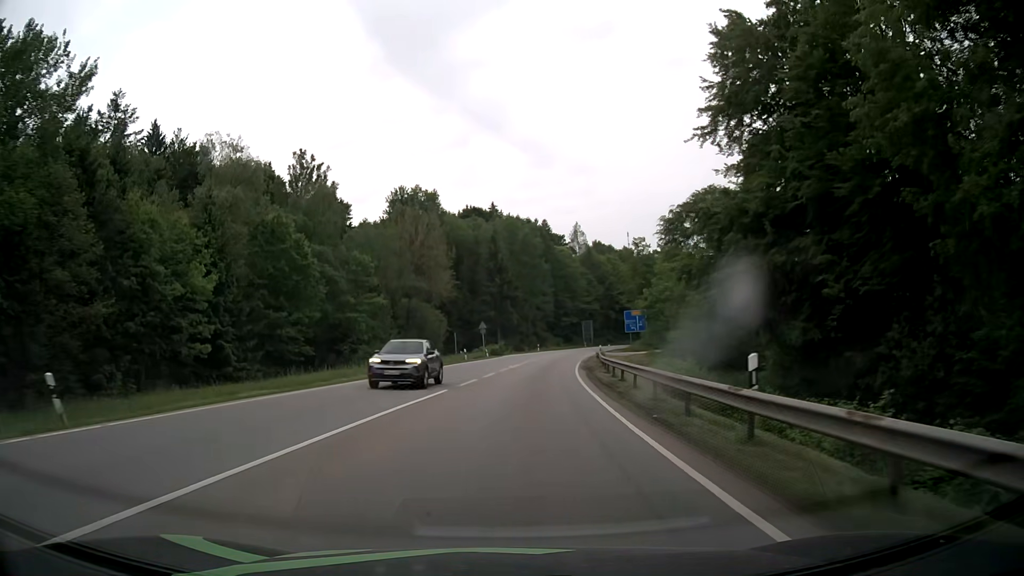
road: secondary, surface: asphalt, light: Day
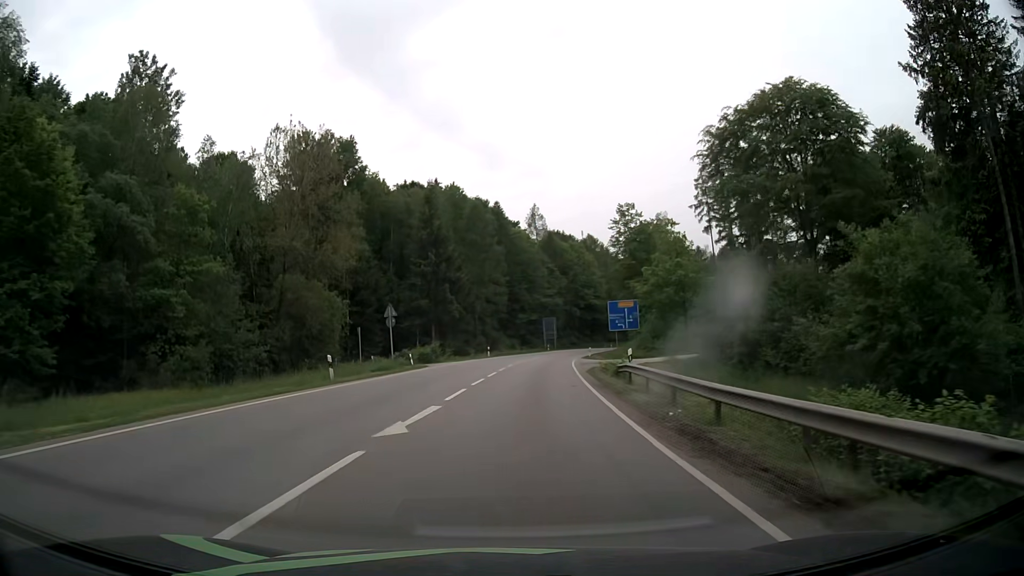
(+1.3, +30.0) m; +5°
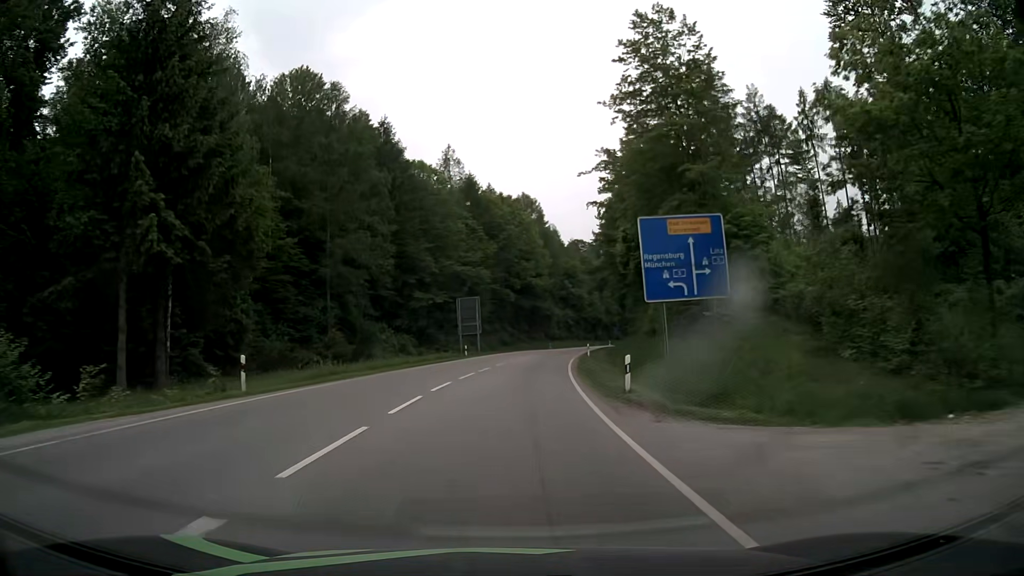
(+3.2, +51.6) m; +7°
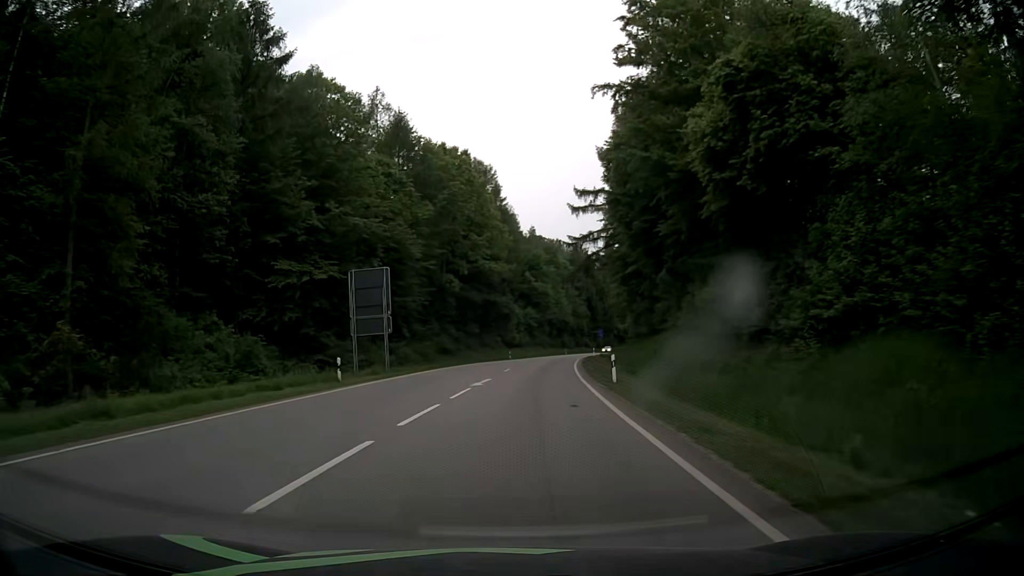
(+0.9, +31.2) m; +4°
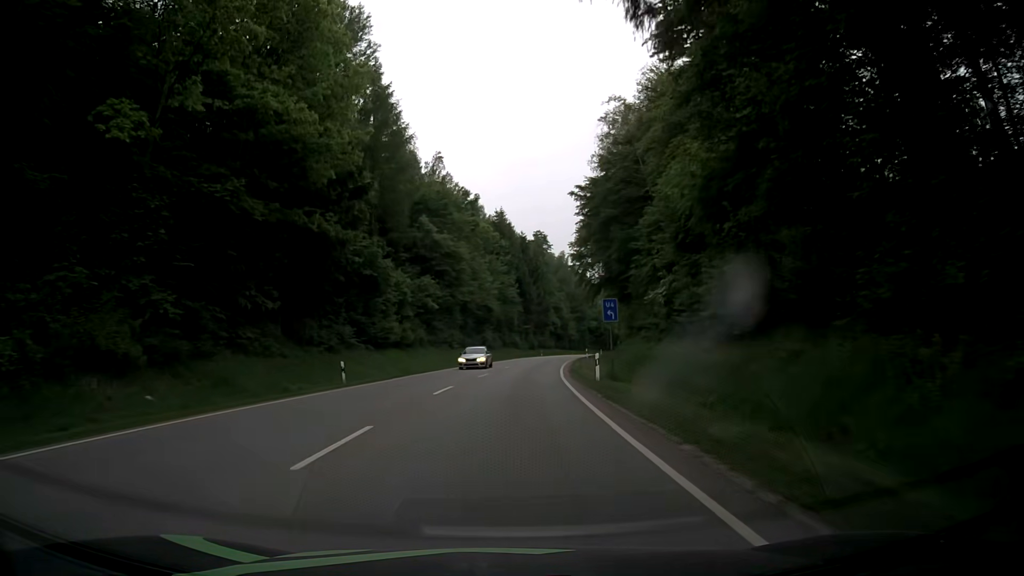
(+3.5, +53.0) m; +7°
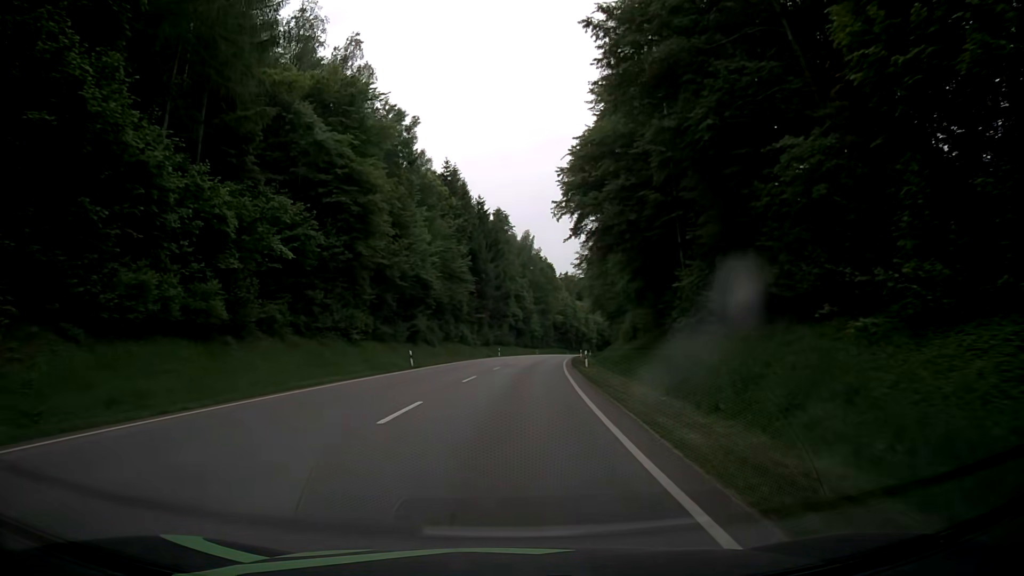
(+1.2, +32.0) m; +4°
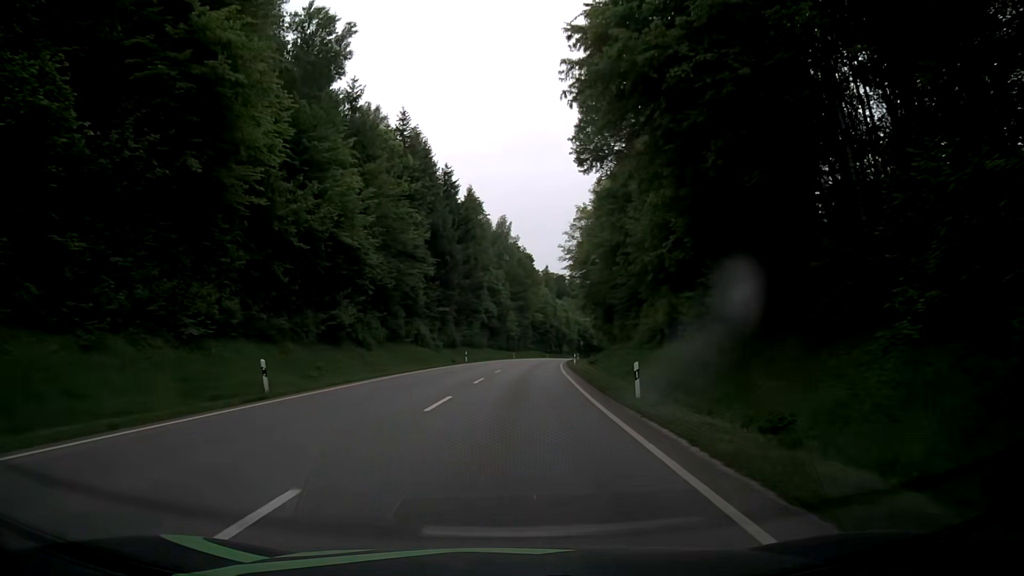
(+0.5, +21.4) m; +2°
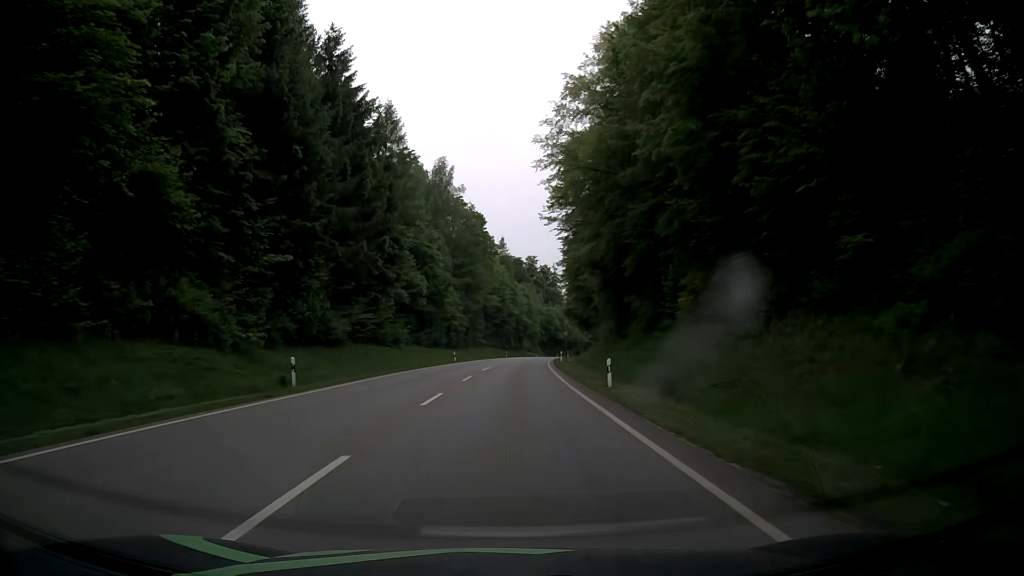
(+1.6, +43.0) m; +4°
(0, +10) (0, +20) (0, +30) (+1, +40) (+1, +50) (+2, +60) (+2, +70) (+3, +80) (+4, +90) (+5, +100) m
